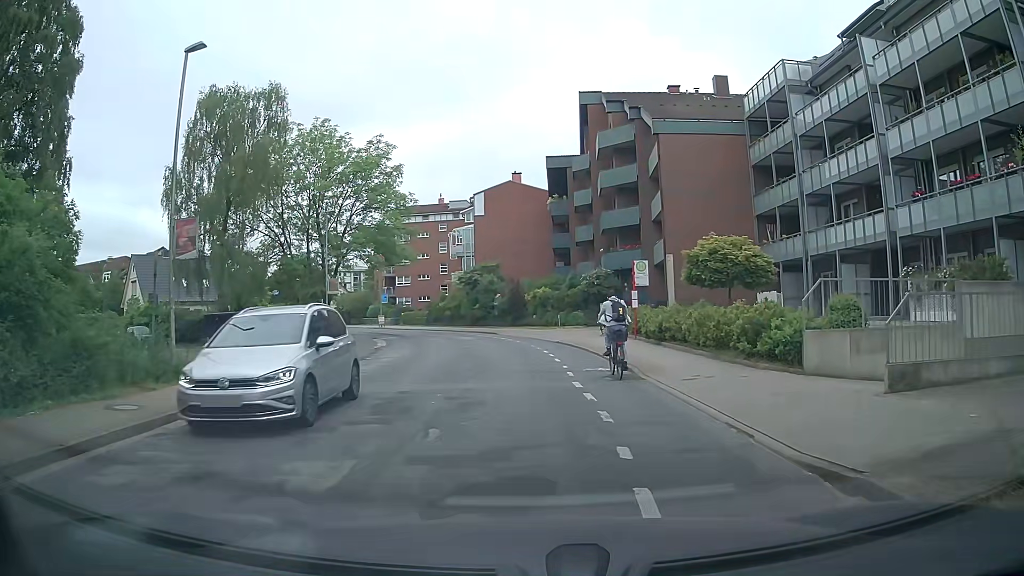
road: tertiary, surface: asphalt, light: Day
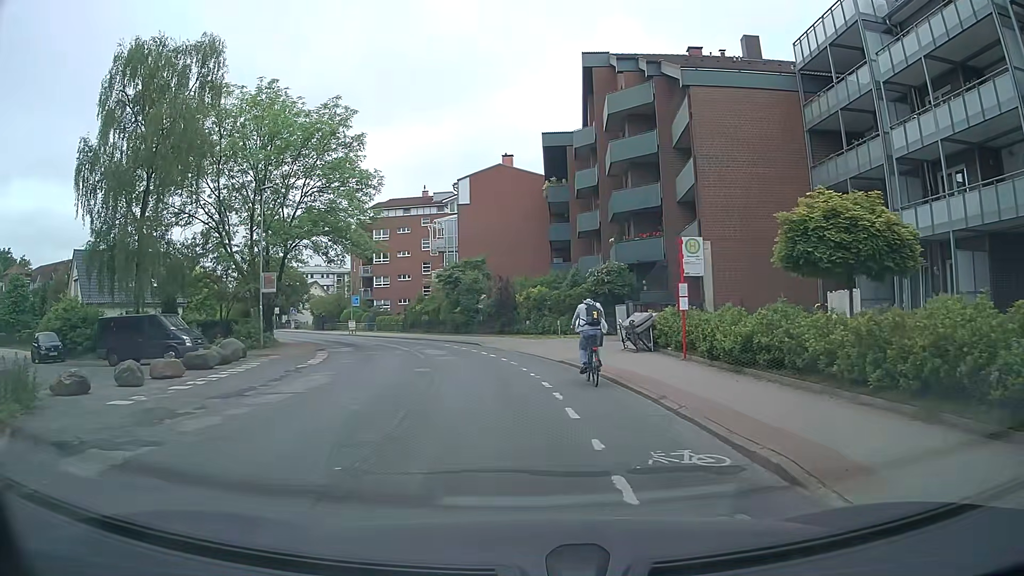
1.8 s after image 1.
(0.0, +9.5) m; +1°
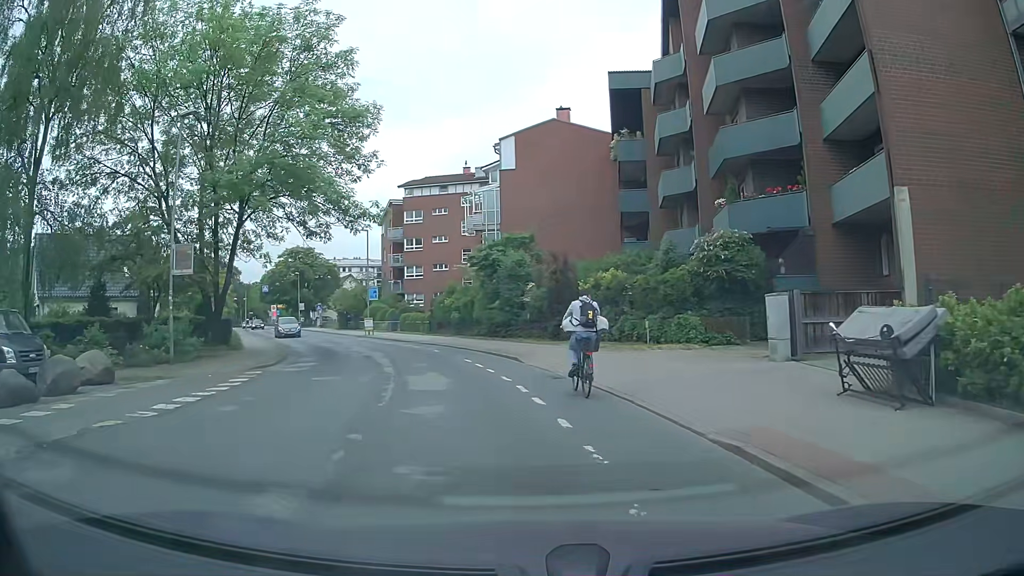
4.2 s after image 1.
(-0.5, +12.8) m; -5°
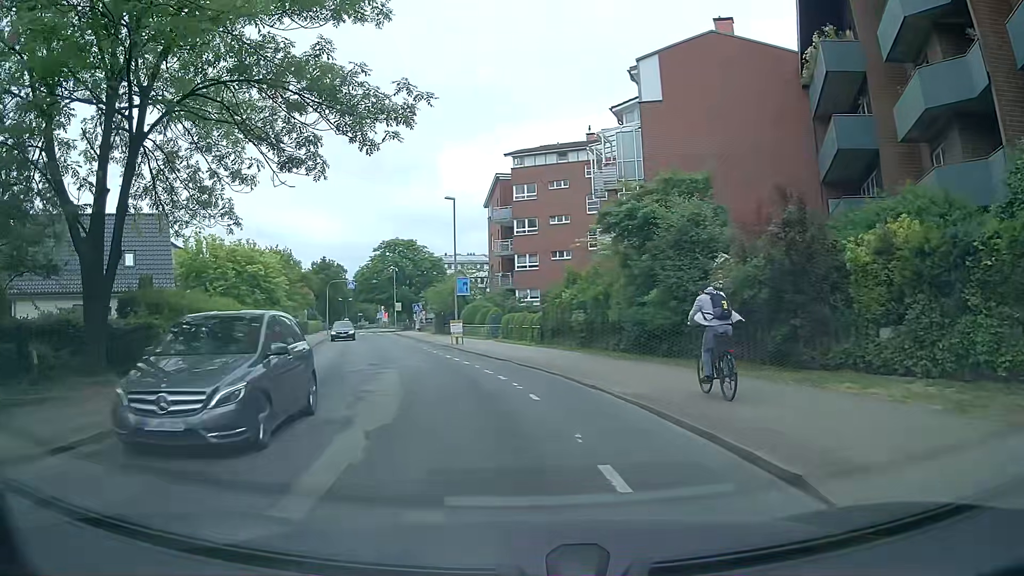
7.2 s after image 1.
(-1.0, +14.6) m; -9°
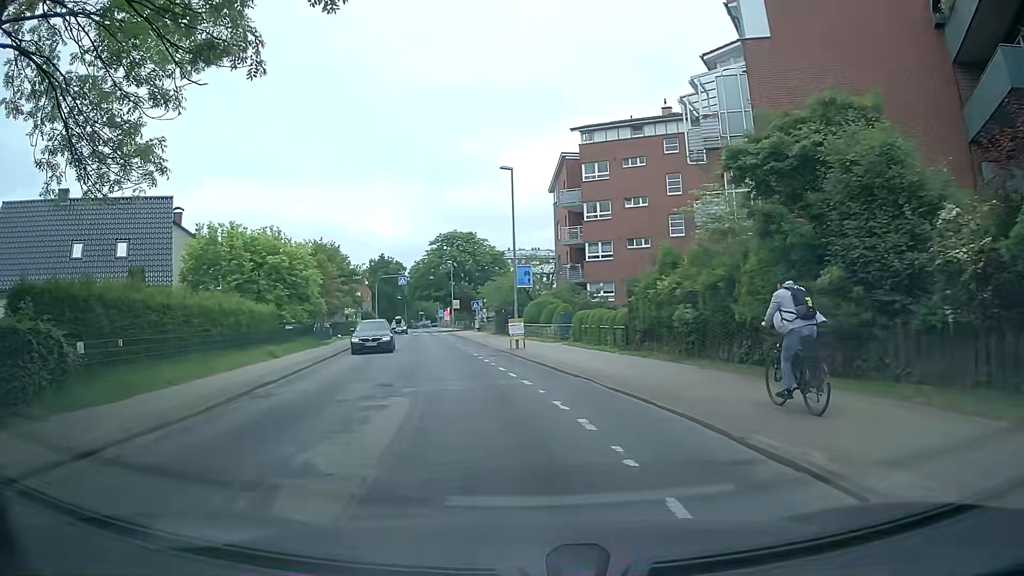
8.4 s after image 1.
(-0.5, +7.3) m; -7°
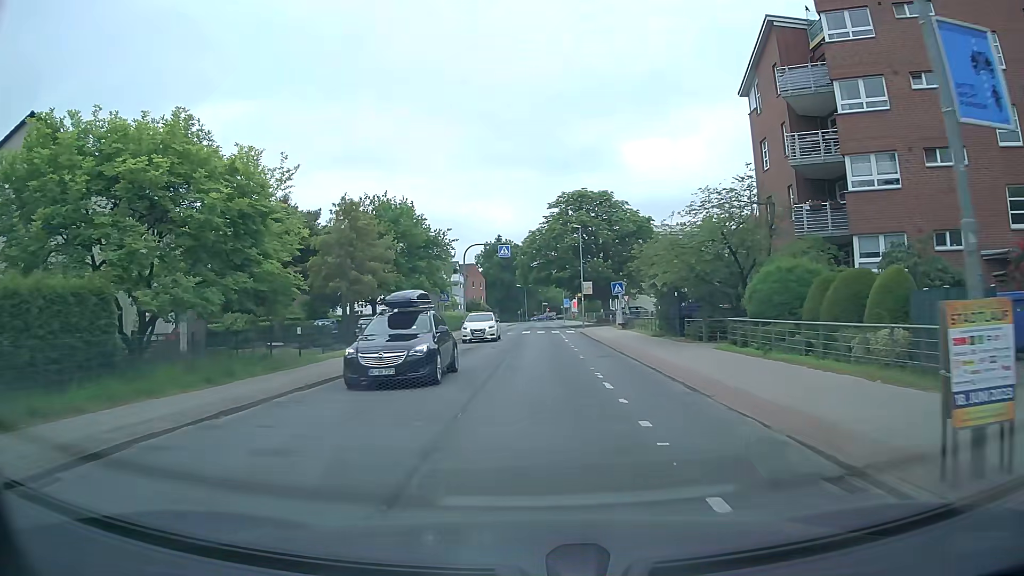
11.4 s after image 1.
(-2.8, +24.2) m; -11°
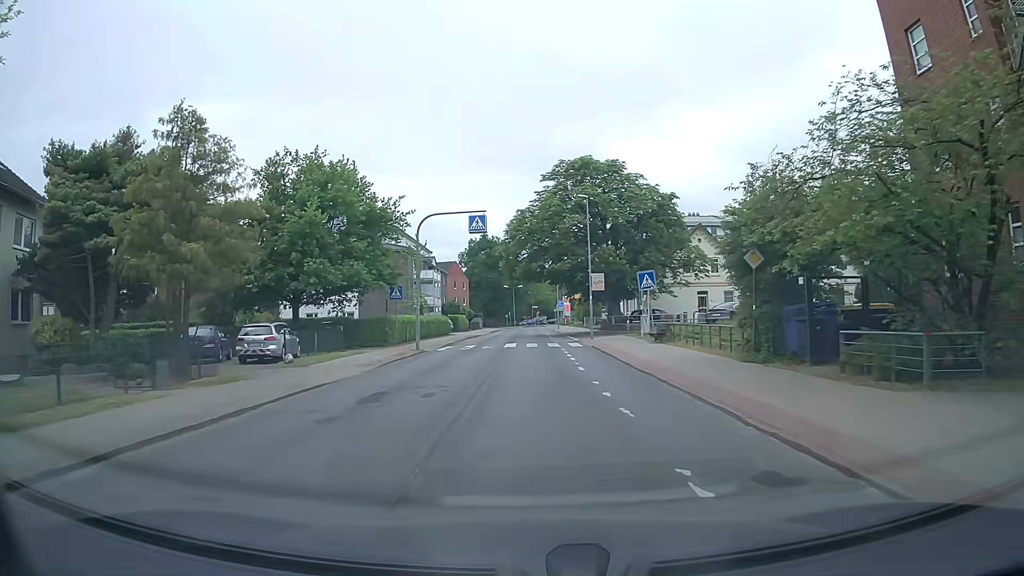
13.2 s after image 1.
(+0.1, +15.0) m; +1°
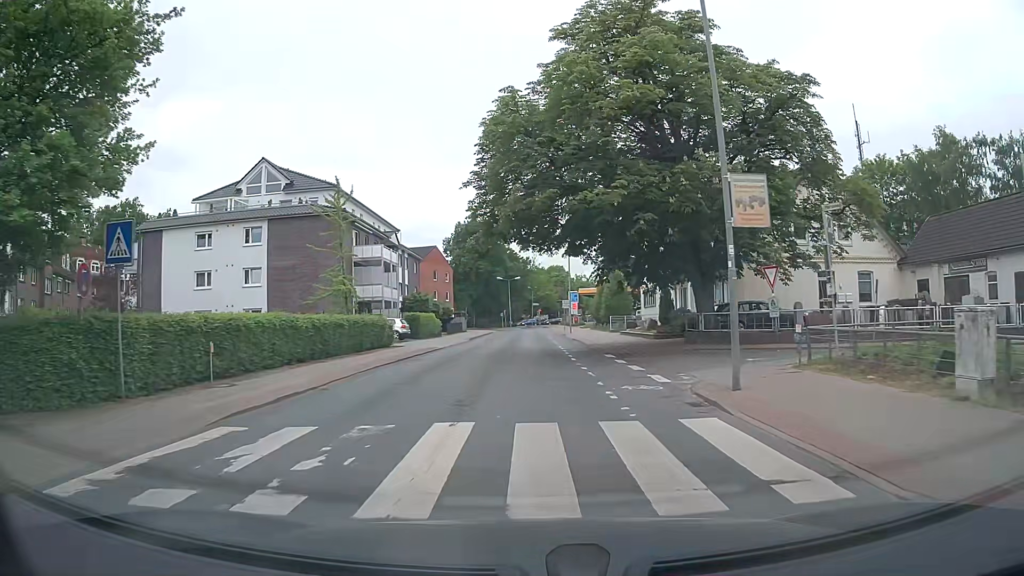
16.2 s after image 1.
(-0.1, +26.0) m; -1°
(0, +10) (0, +20) (0, +30) (0, +40) (+1, +50) (+1, +60) (+1, +70) (0, +80) (+1, +90) (+1, +100) m
